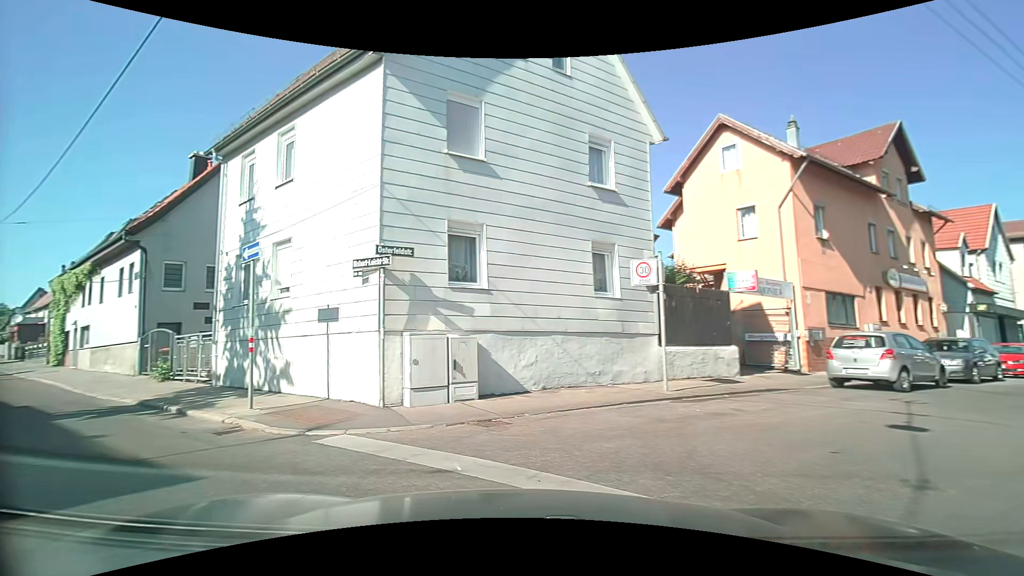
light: Day
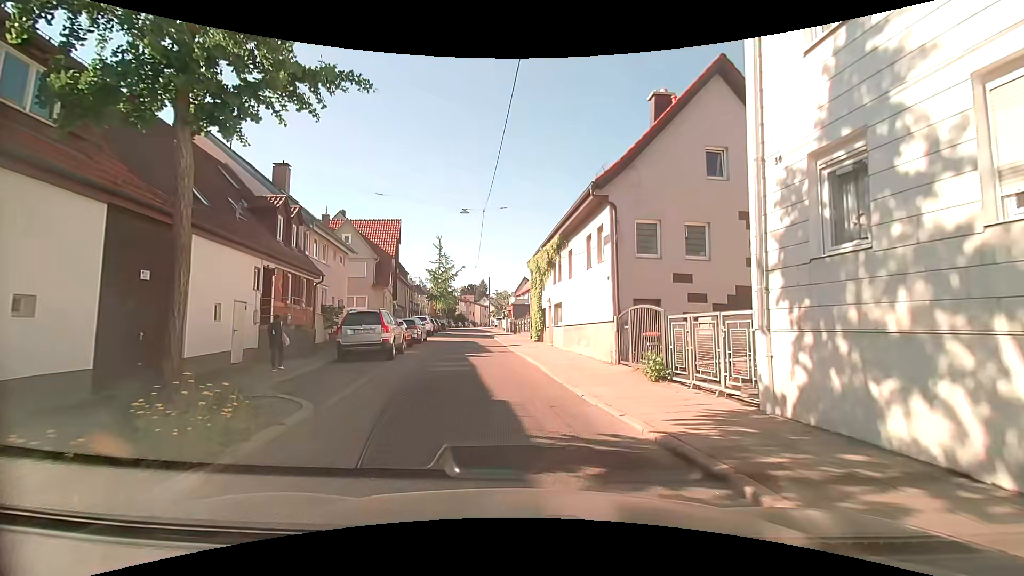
(-4.6, +6.7) m; -49°
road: tertiary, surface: asphalt
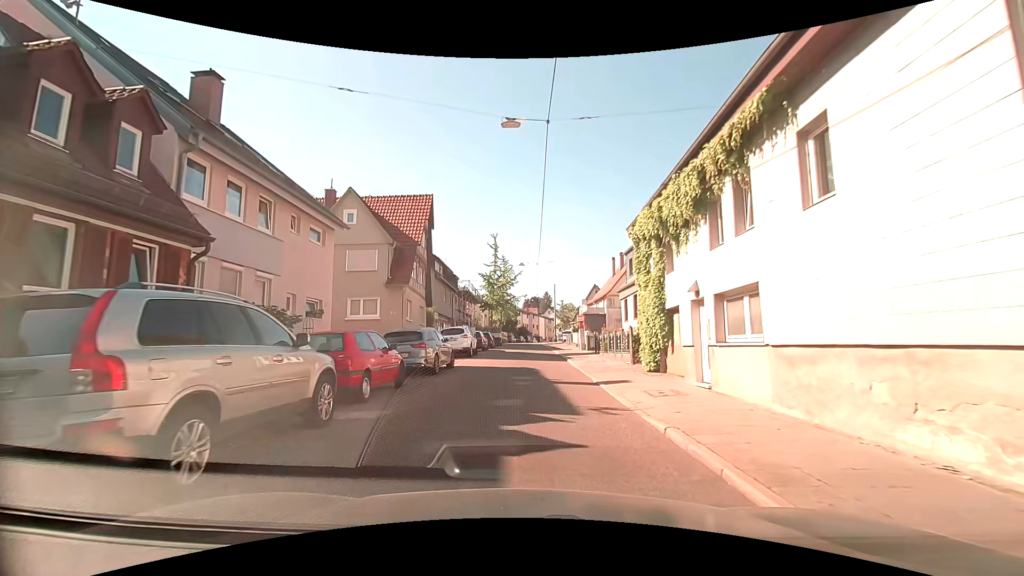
(-0.7, +13.8) m; -6°
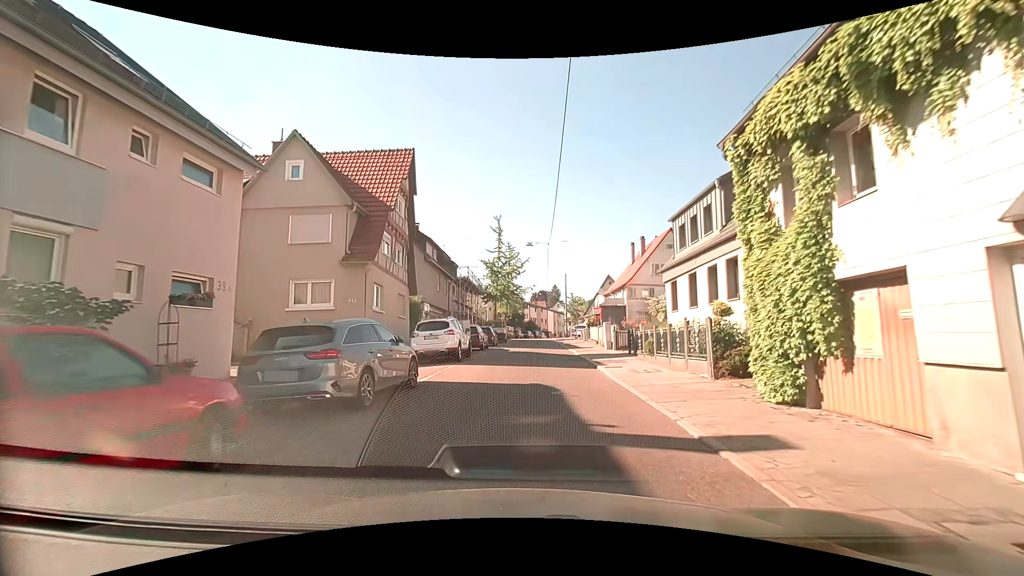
(-0.1, +7.6) m; -1°
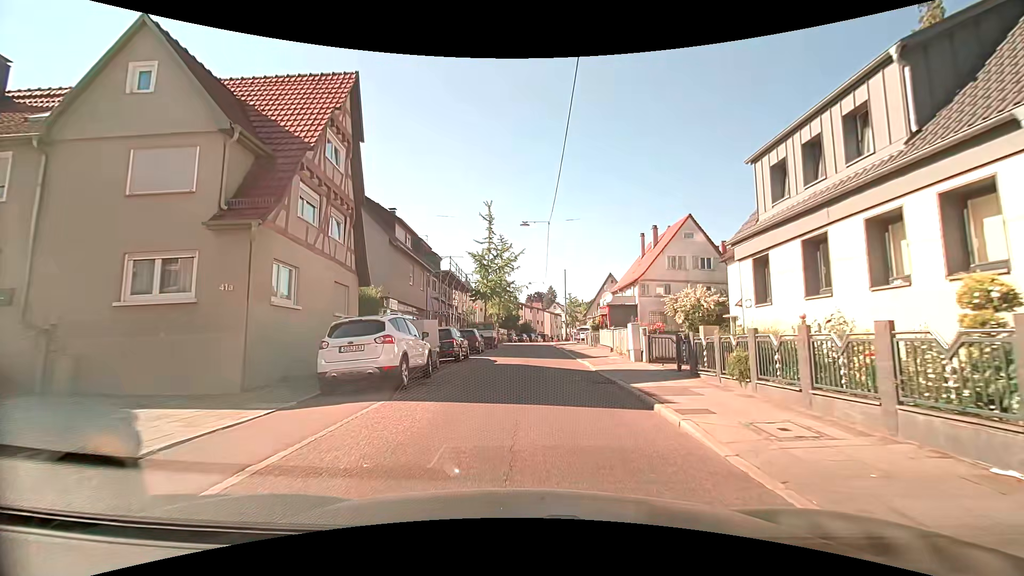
(0.0, +7.8) m; +1°
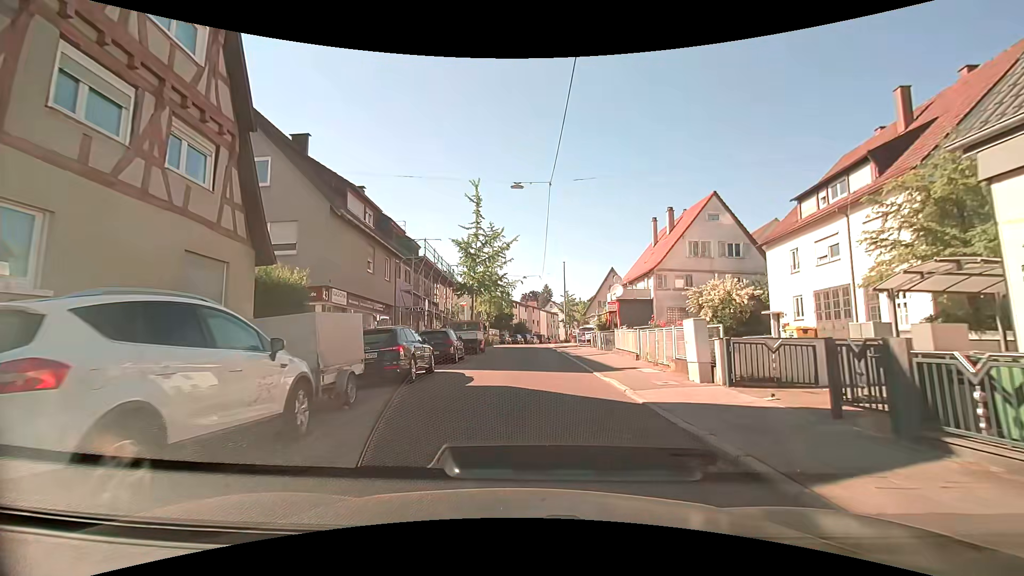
(-0.1, +7.5) m; +1°
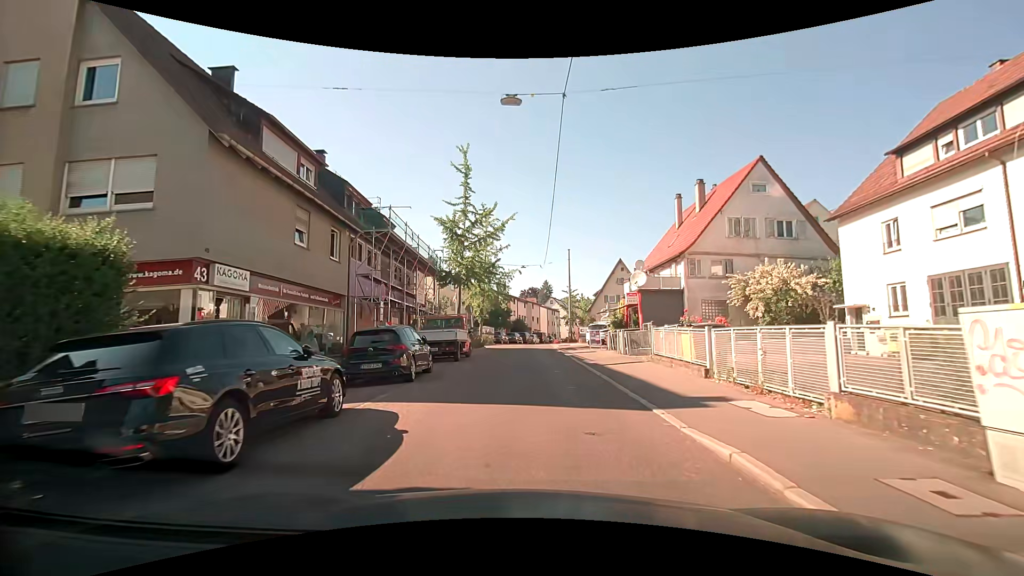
(-0.1, +7.7) m; 0°
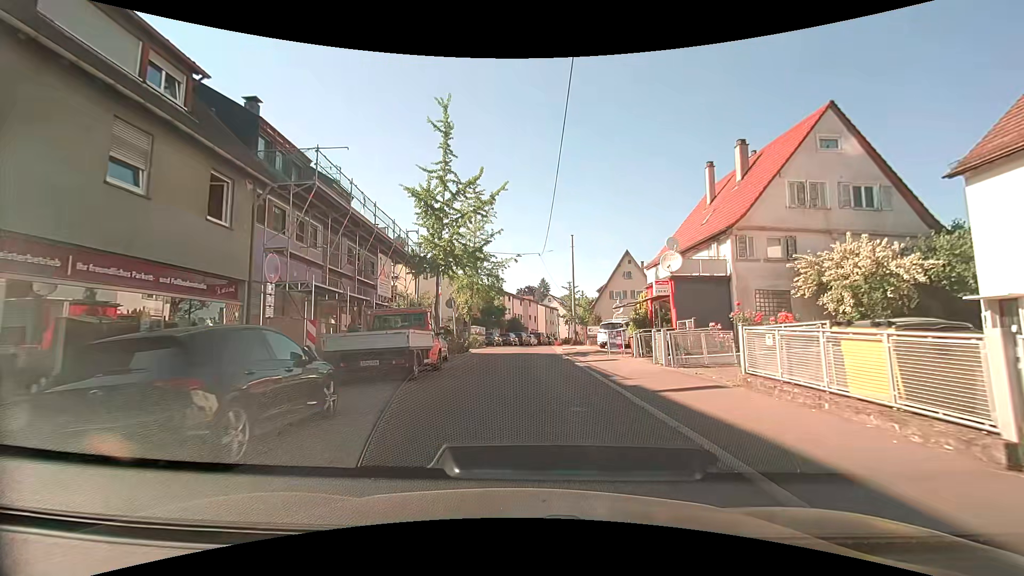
(0.0, +7.6) m; +1°
(0, +10) (0, +20) (0, +30) (0, +40) (0, +50) (+2, +60) (+4, +70) (+6, +79) (+9, +89) (+12, +99) m
